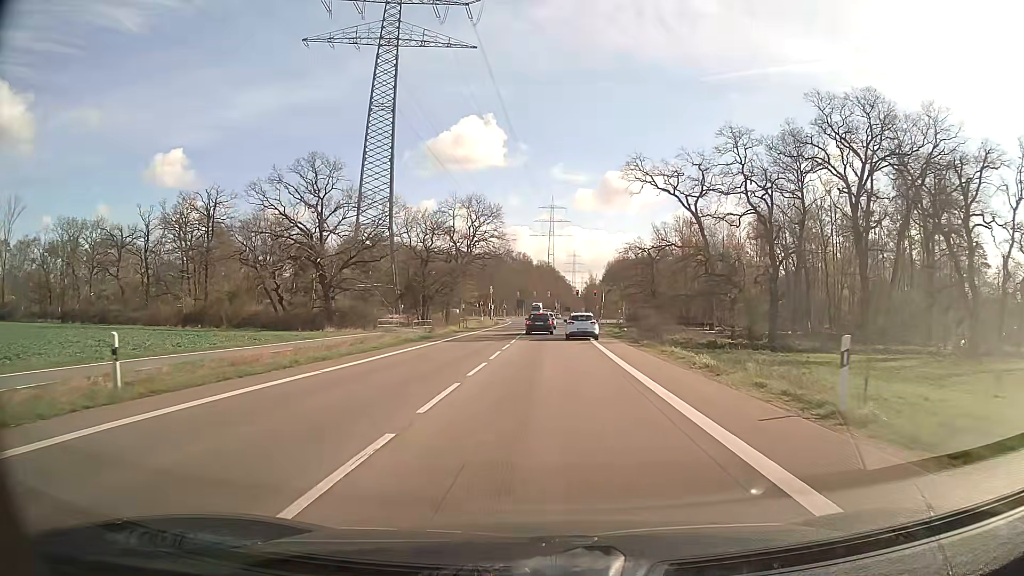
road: secondary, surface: asphalt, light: Day
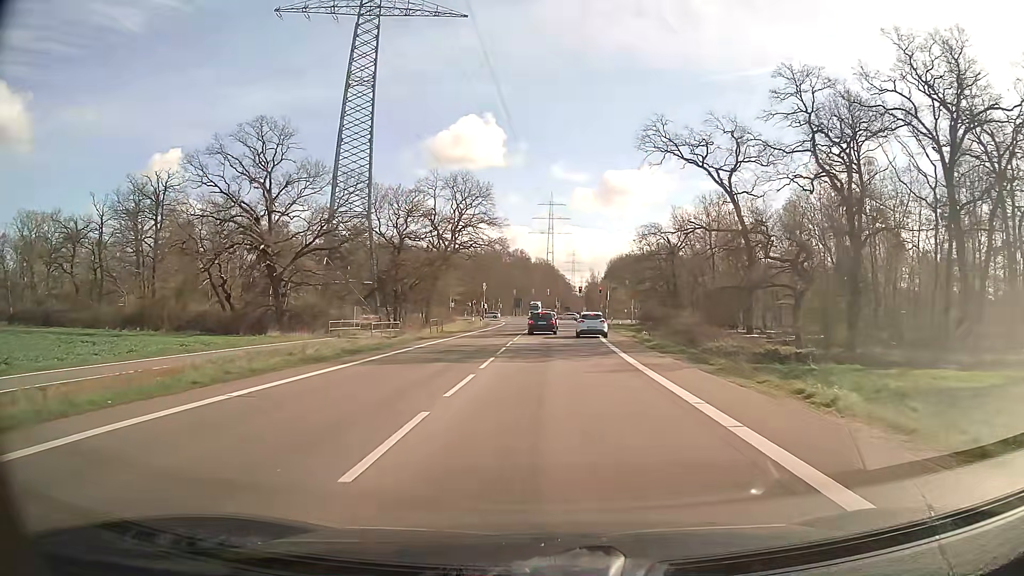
(0.0, +15.2) m; 0°
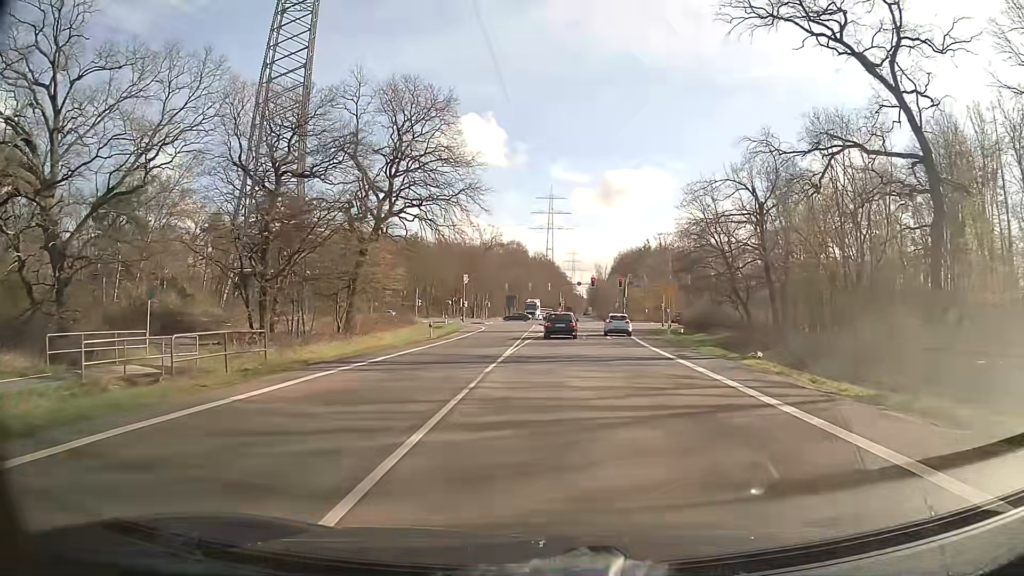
(-0.1, +32.6) m; 0°
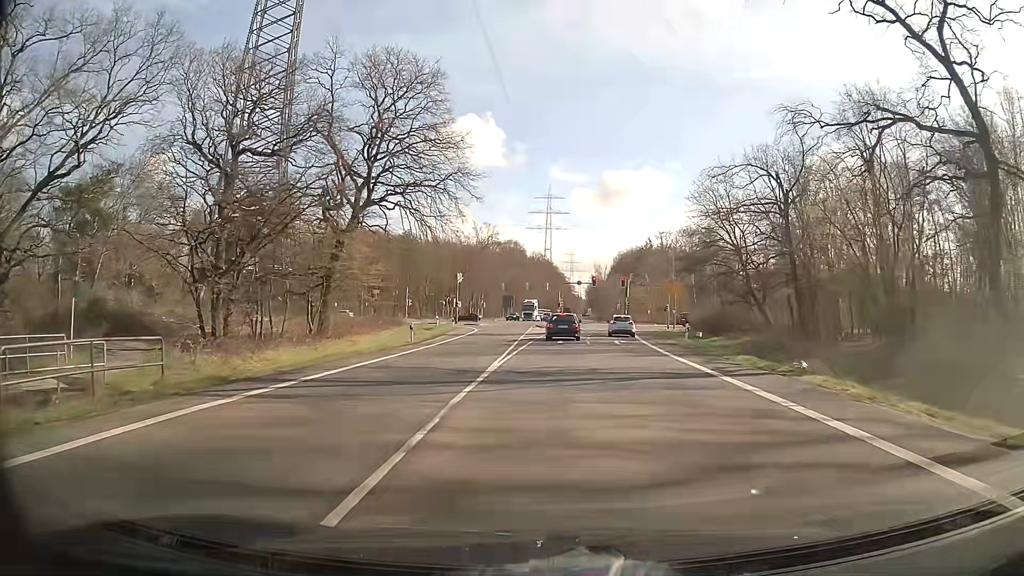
(0.0, +5.3) m; 0°
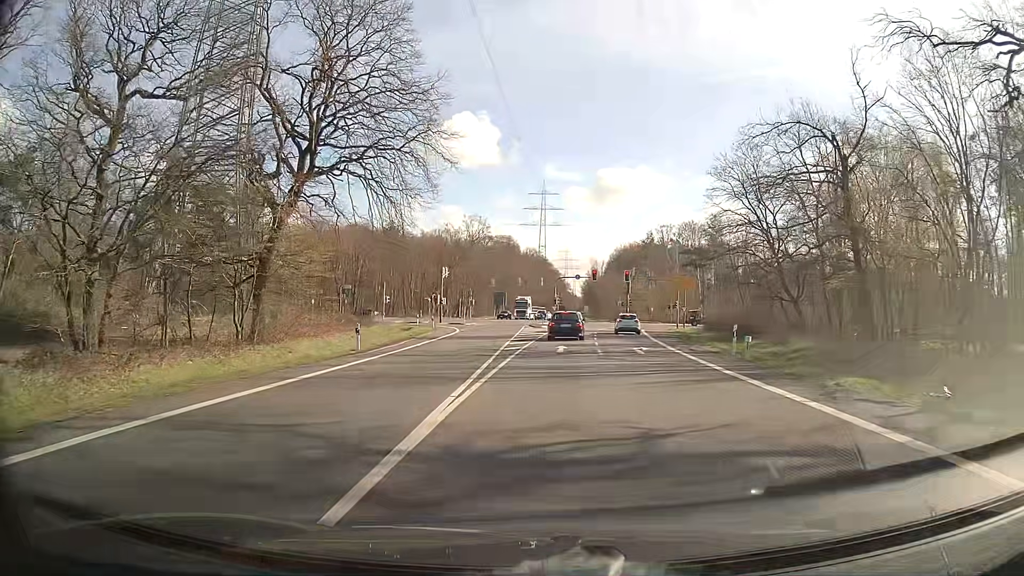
(0.0, +9.4) m; 0°
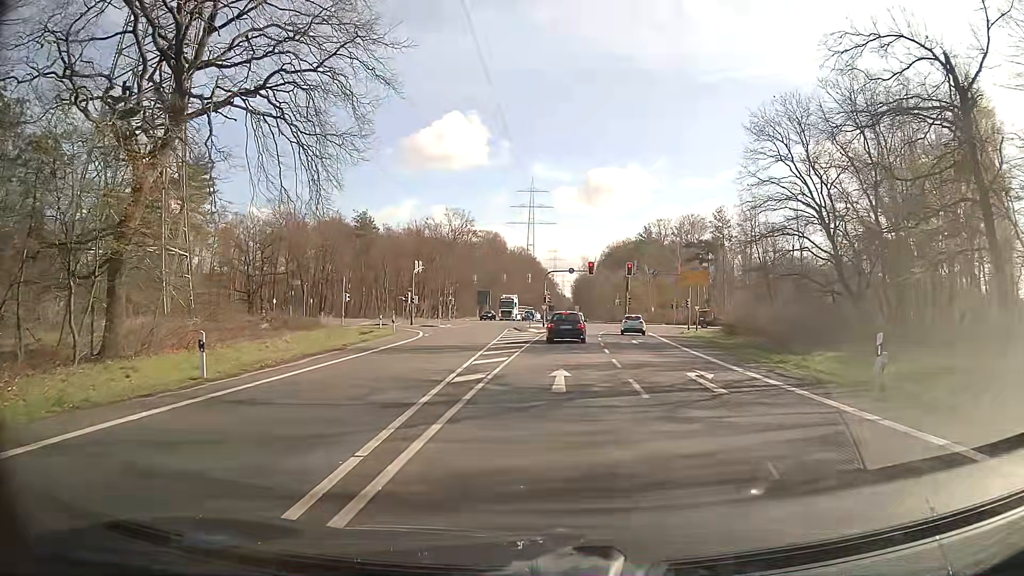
(+0.1, +11.7) m; +2°
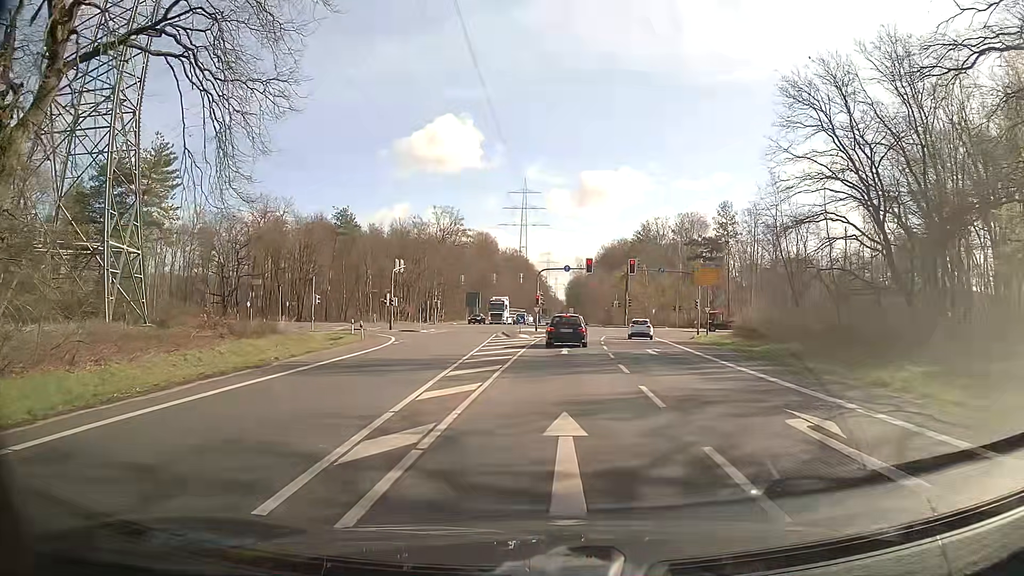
(0.0, +6.9) m; 0°
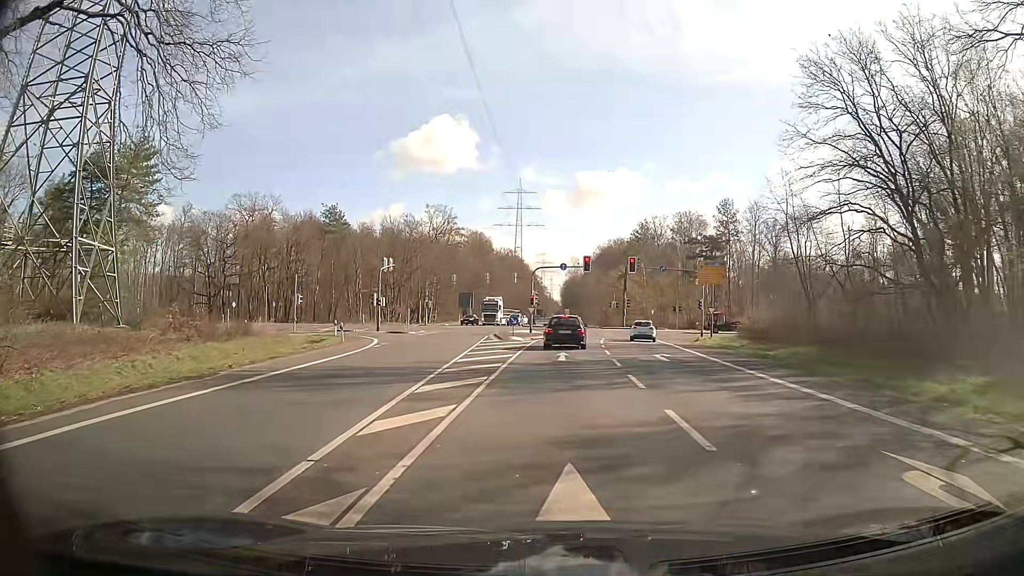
(0.0, +3.2) m; 0°
